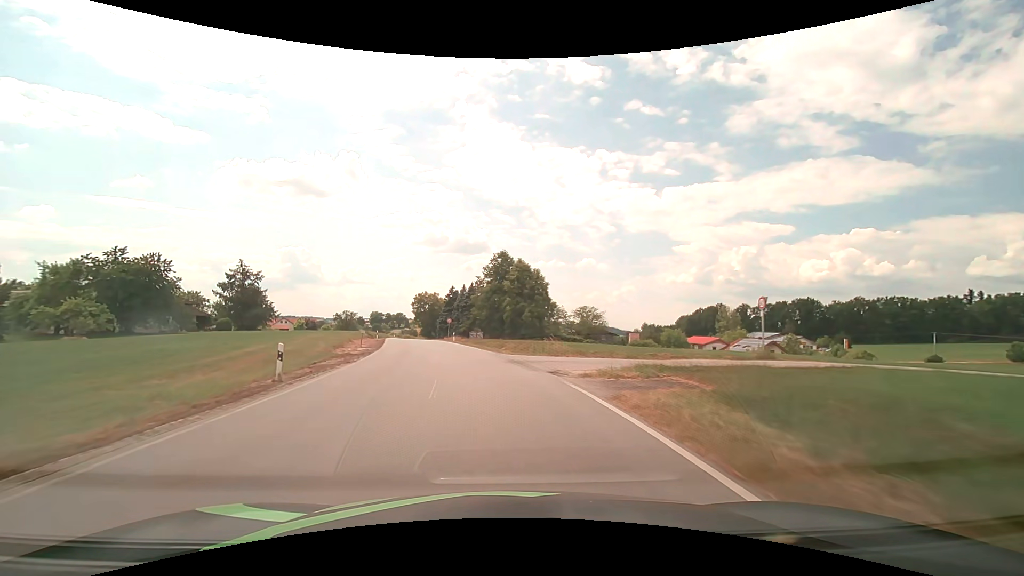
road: secondary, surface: asphalt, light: Day
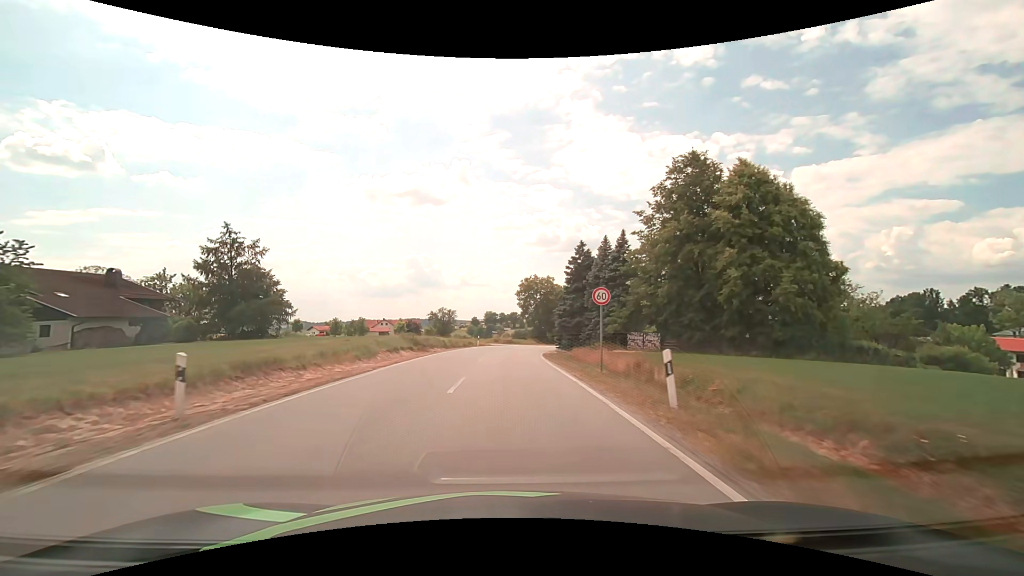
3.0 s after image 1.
(-6.4, +46.8) m; -13°
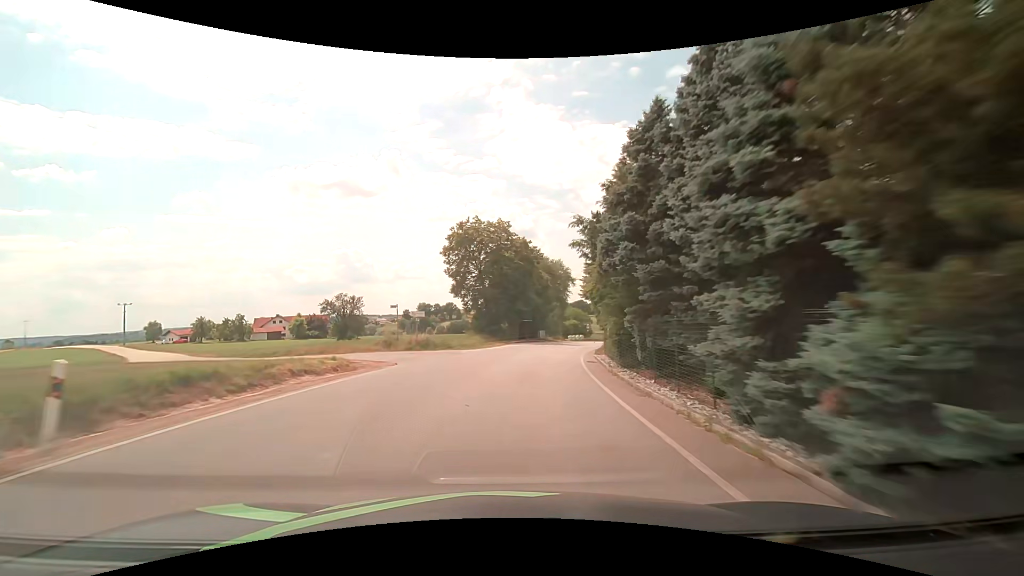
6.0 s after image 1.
(+1.4, +46.6) m; +7°
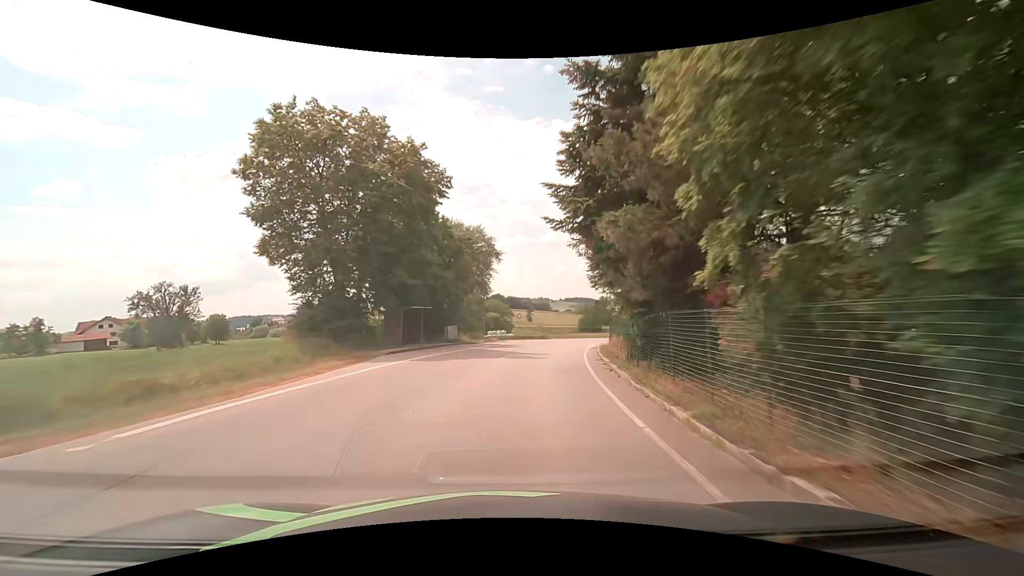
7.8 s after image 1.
(+2.1, +27.8) m; +9°
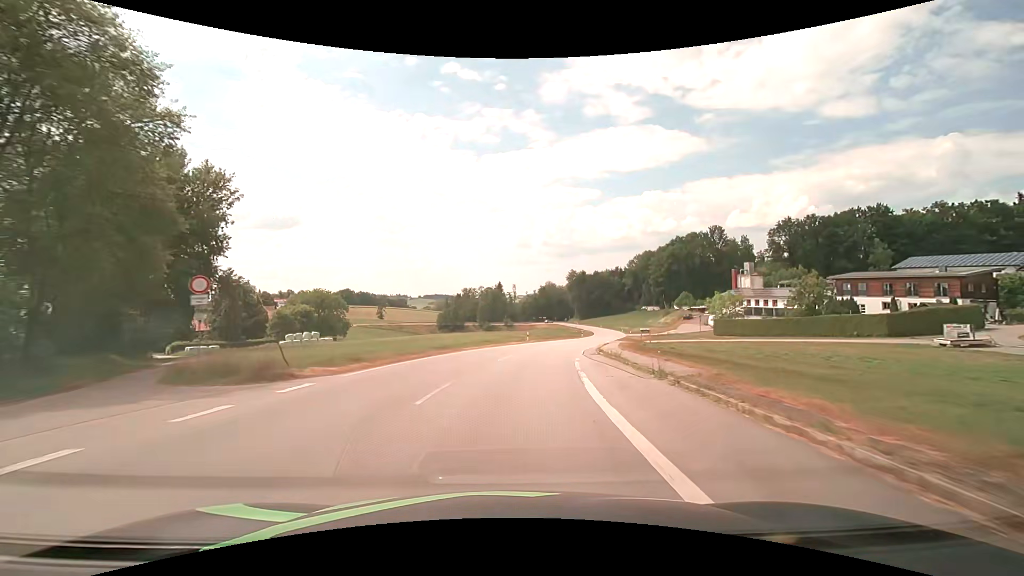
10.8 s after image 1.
(+6.8, +45.6) m; +16°
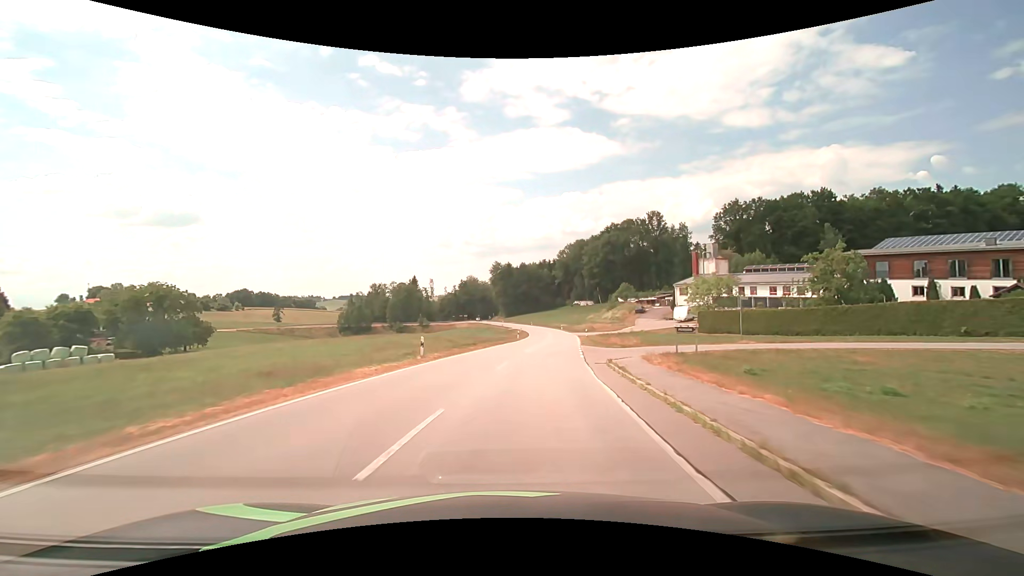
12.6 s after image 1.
(+2.4, +27.6) m; +9°
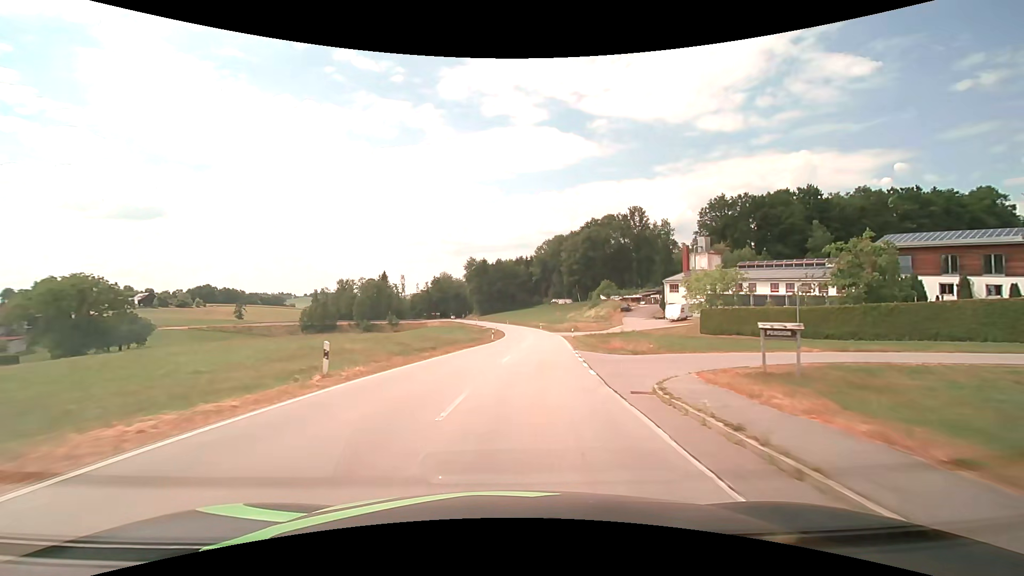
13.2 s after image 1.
(+0.2, +9.3) m; +3°
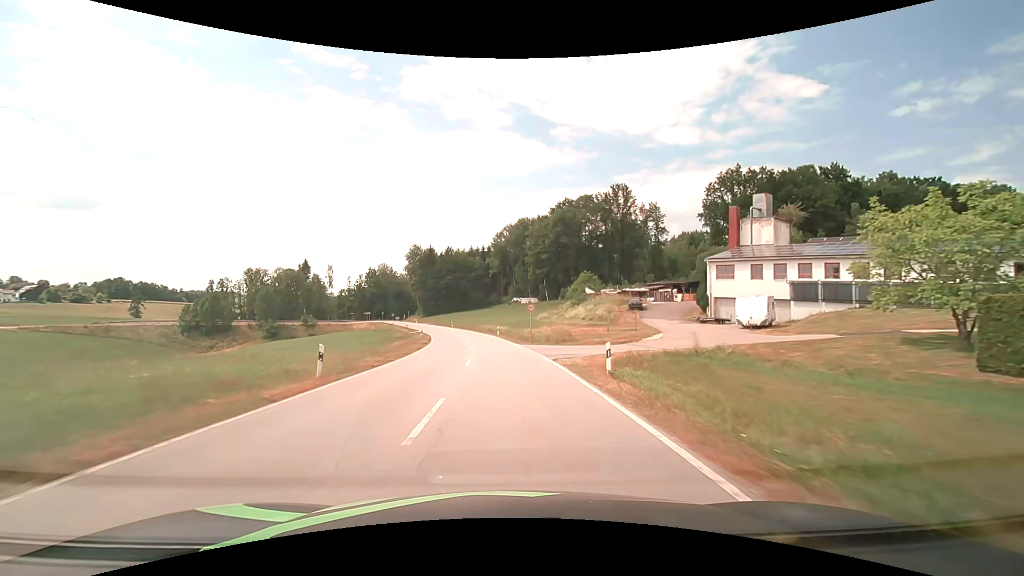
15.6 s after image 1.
(+2.6, +37.3) m; +5°
(0, +10) (0, +20) (-1, +30) (-2, +40) (-3, +50) (-4, +60) (-6, +70) (-8, +79) (-11, +89) (-14, +99) m
